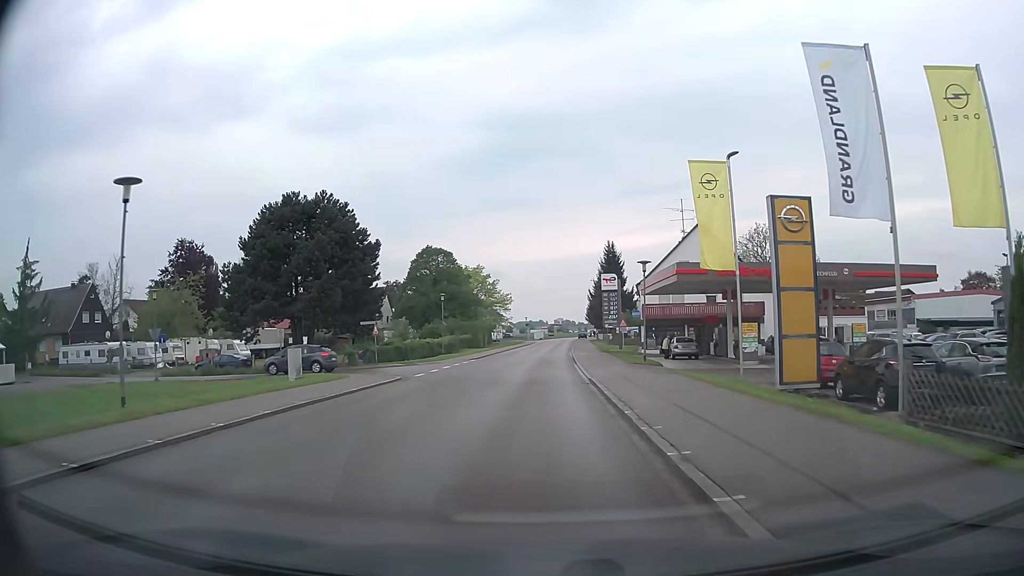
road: tertiary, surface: asphalt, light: Day
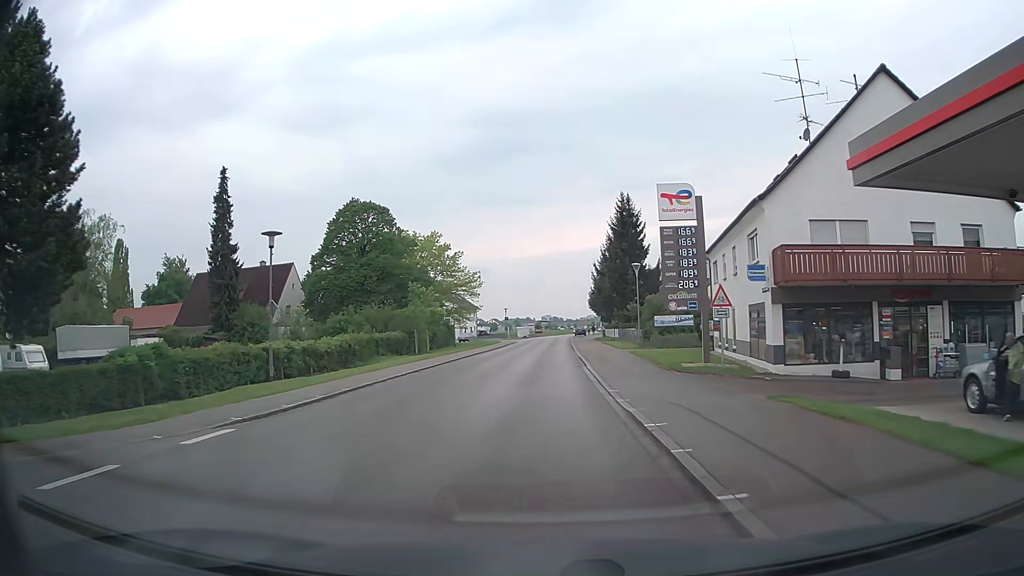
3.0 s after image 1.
(-0.3, +34.1) m; 0°
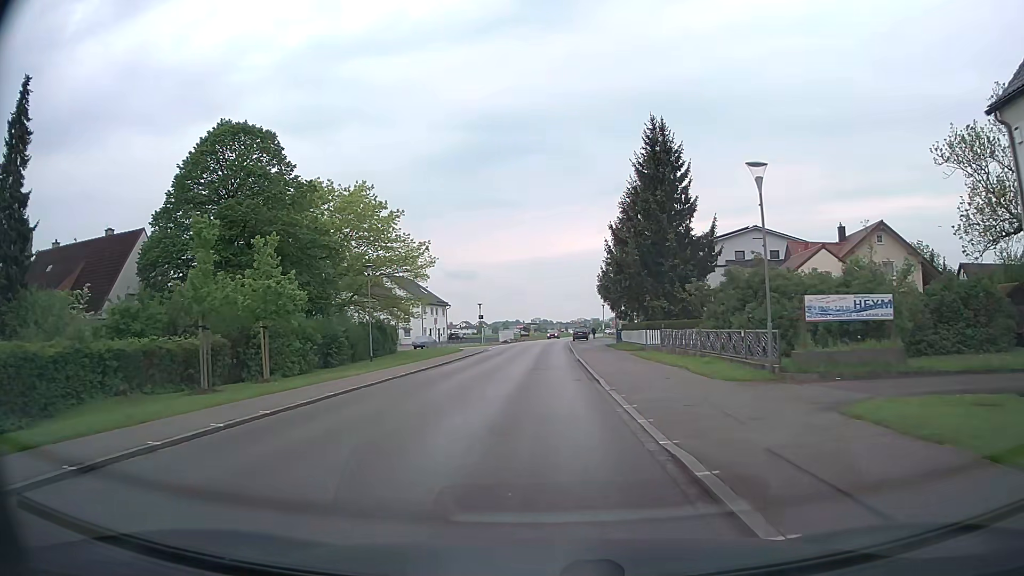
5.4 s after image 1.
(+0.2, +27.4) m; +1°
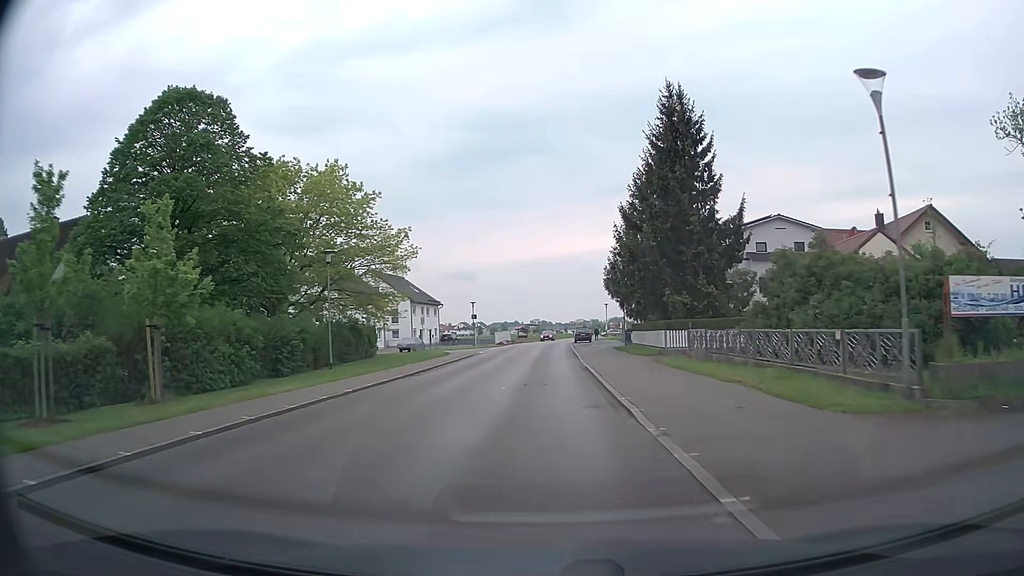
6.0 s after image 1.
(0.0, +6.8) m; 0°
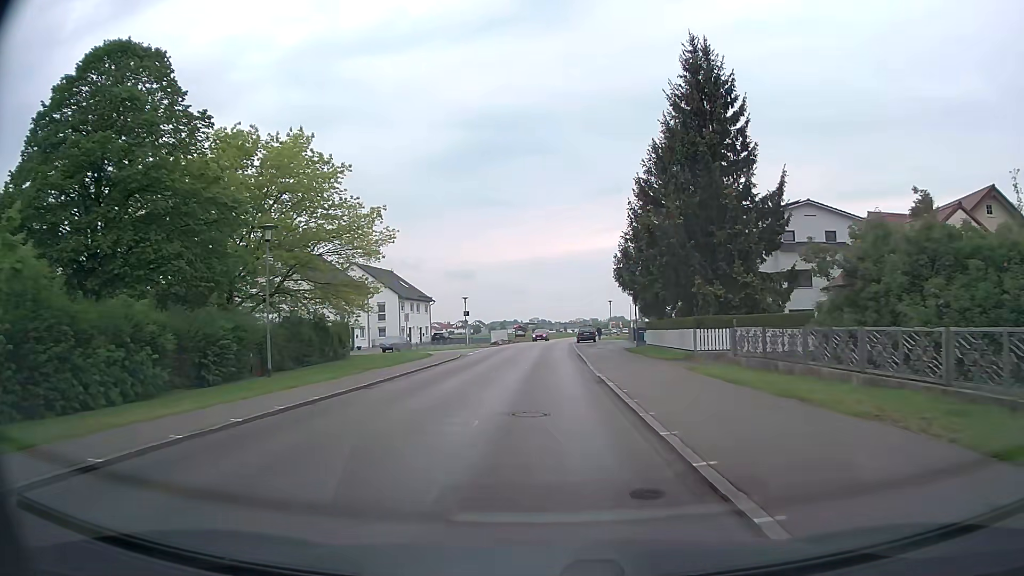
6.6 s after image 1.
(0.0, +6.8) m; 0°
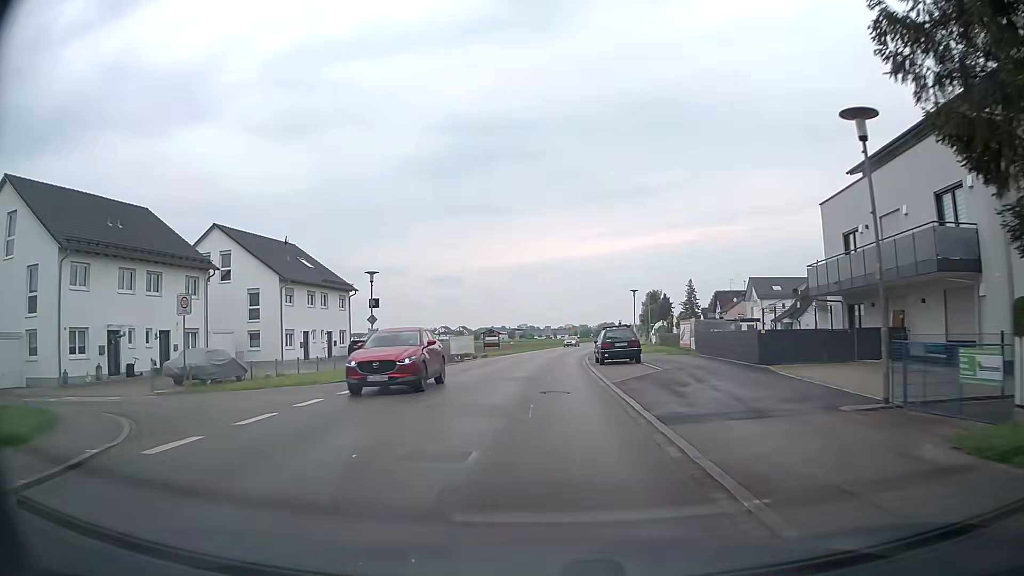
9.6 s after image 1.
(+0.4, +33.7) m; +1°
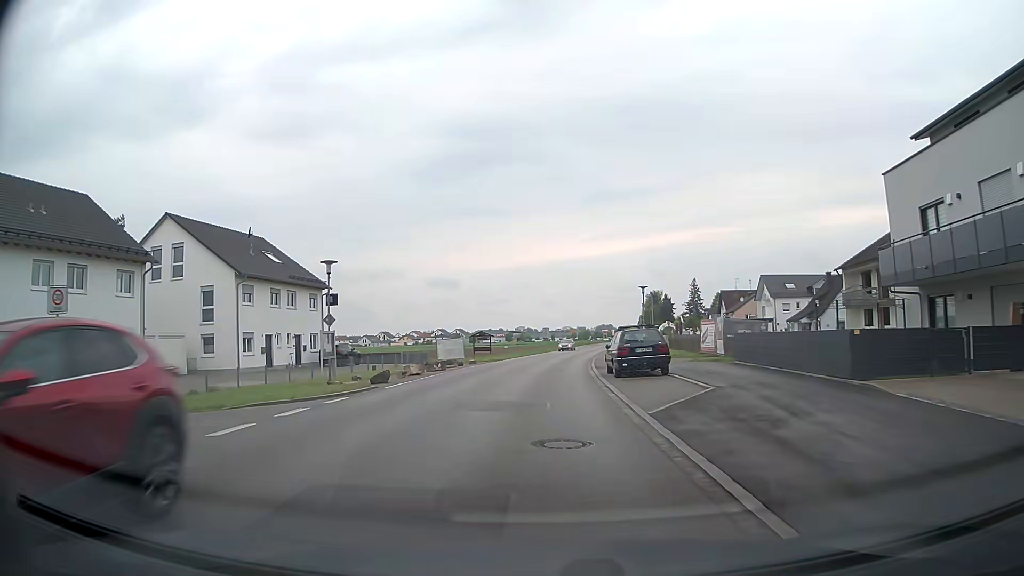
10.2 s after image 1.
(+0.1, +6.7) m; +1°
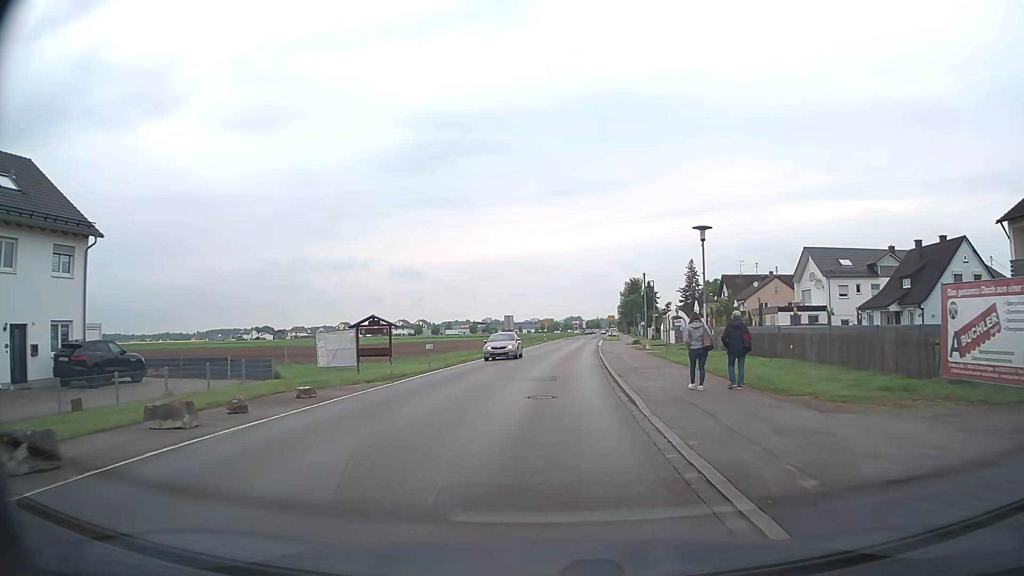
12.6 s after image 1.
(+0.1, +26.5) m; +2°
(0, +10) (0, +20) (+1, +30) (+2, +40) (+2, +50) (+3, +60) (+4, +70) (+5, +80) (+6, +90) (+7, +100) m
